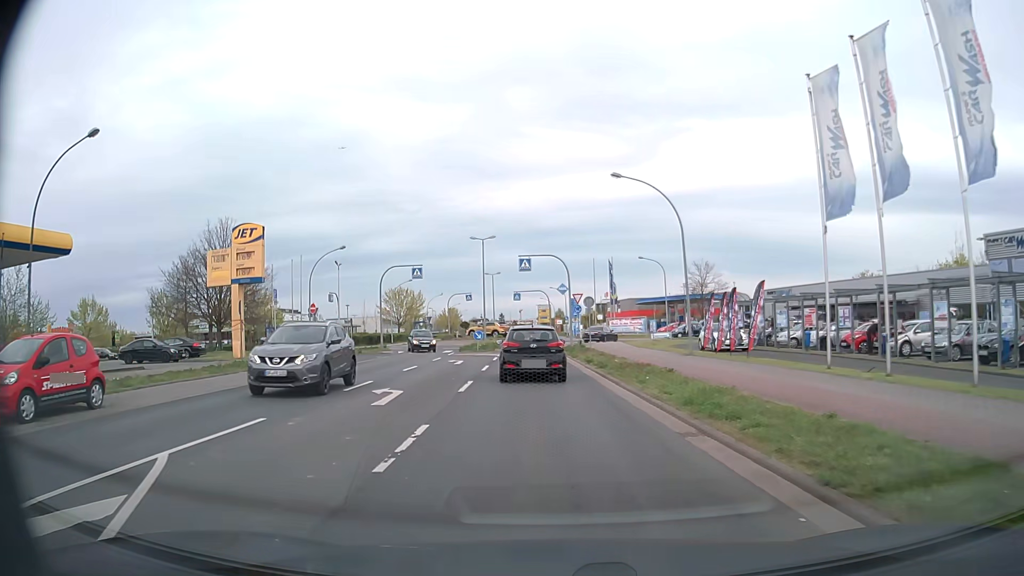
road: tertiary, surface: asphalt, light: Day
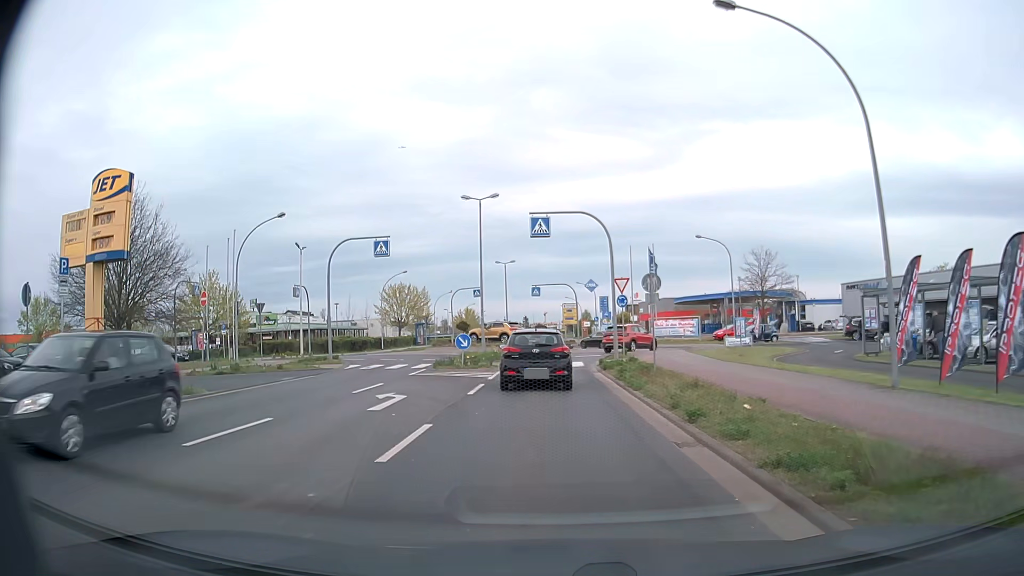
(-0.3, +15.9) m; -2°
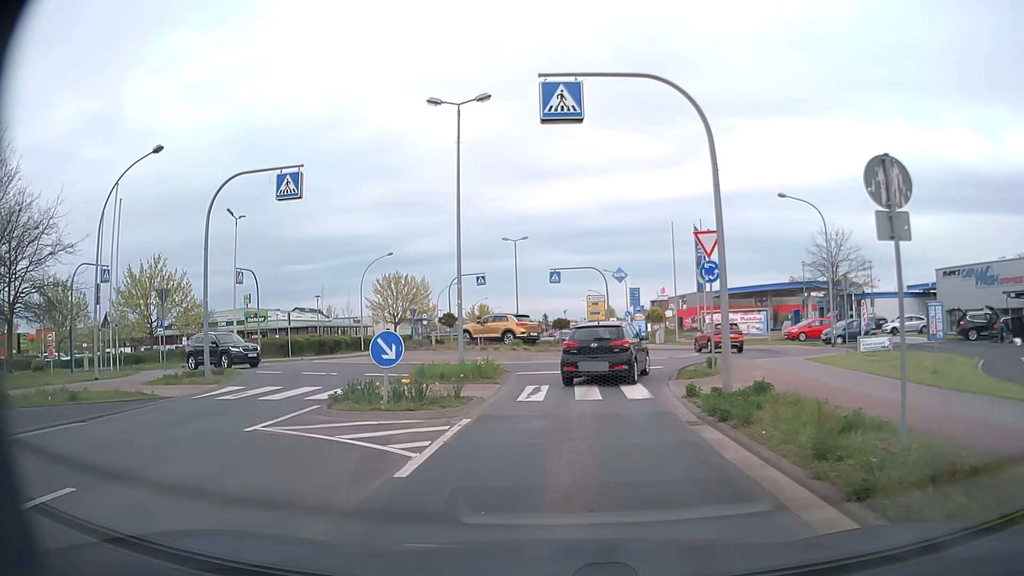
(-0.3, +14.1) m; -2°
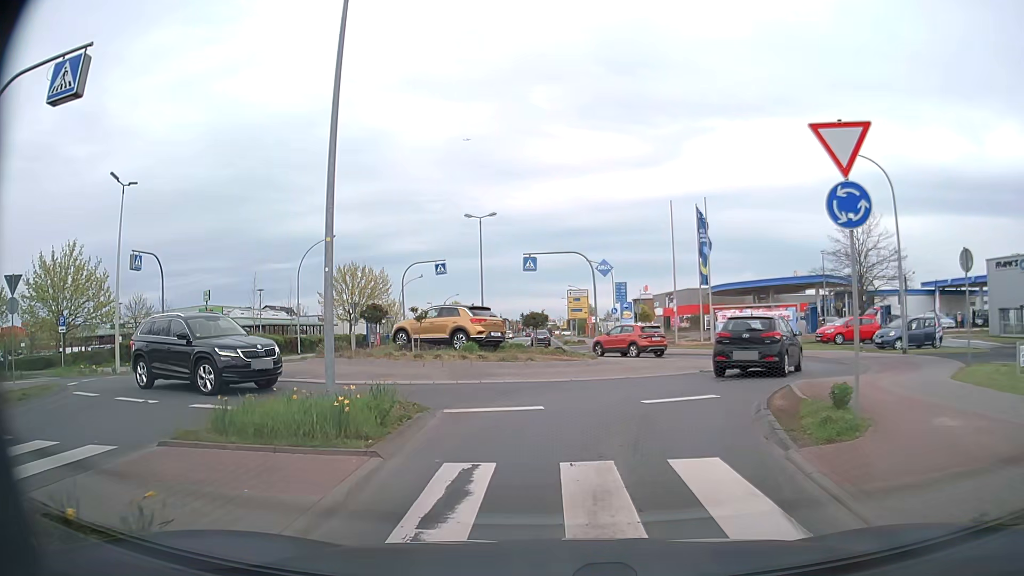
(+0.1, +9.4) m; +1°
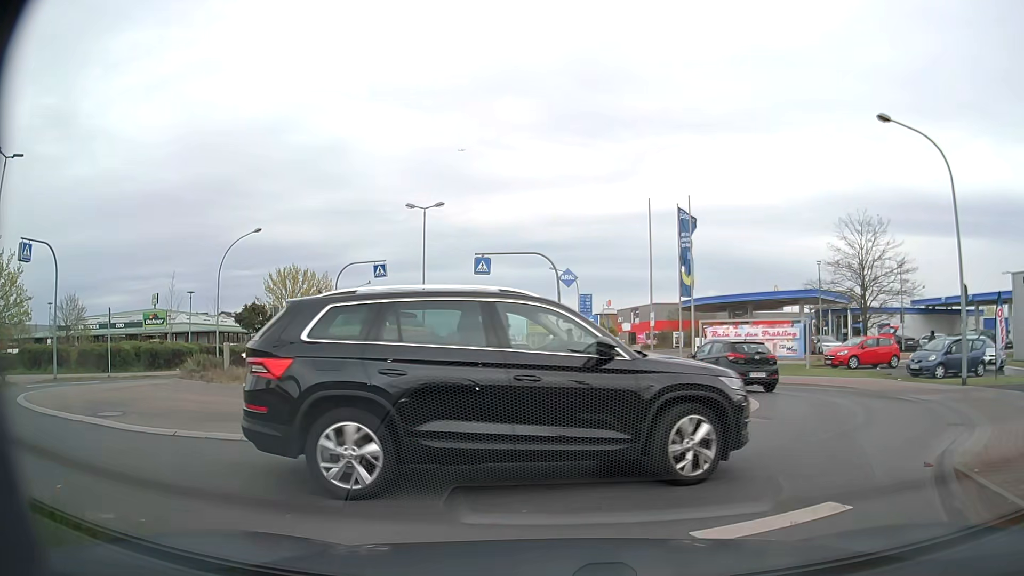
(+0.2, +6.5) m; +4°
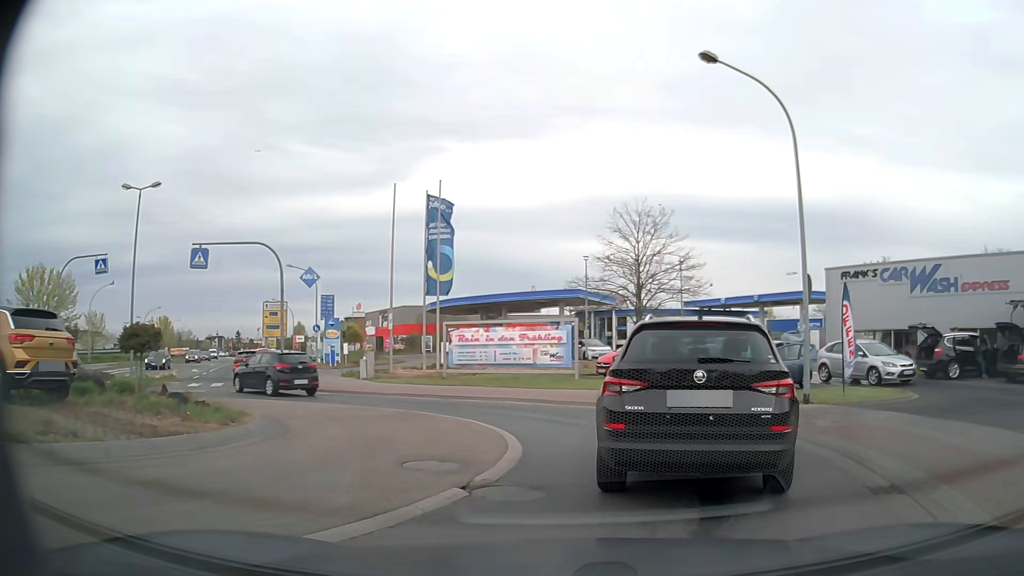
(+0.7, +5.2) m; +19°
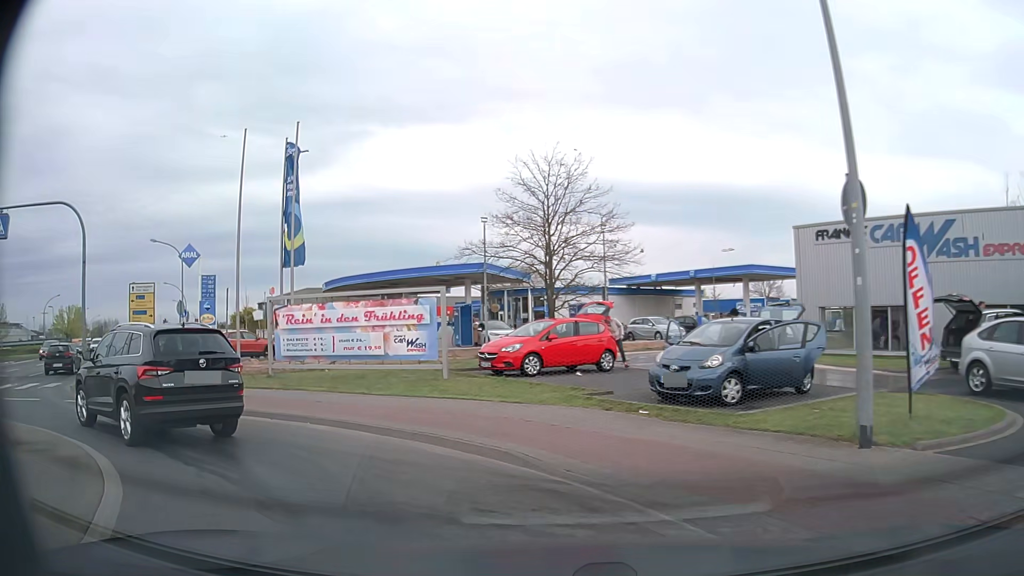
(+1.8, +8.1) m; +10°
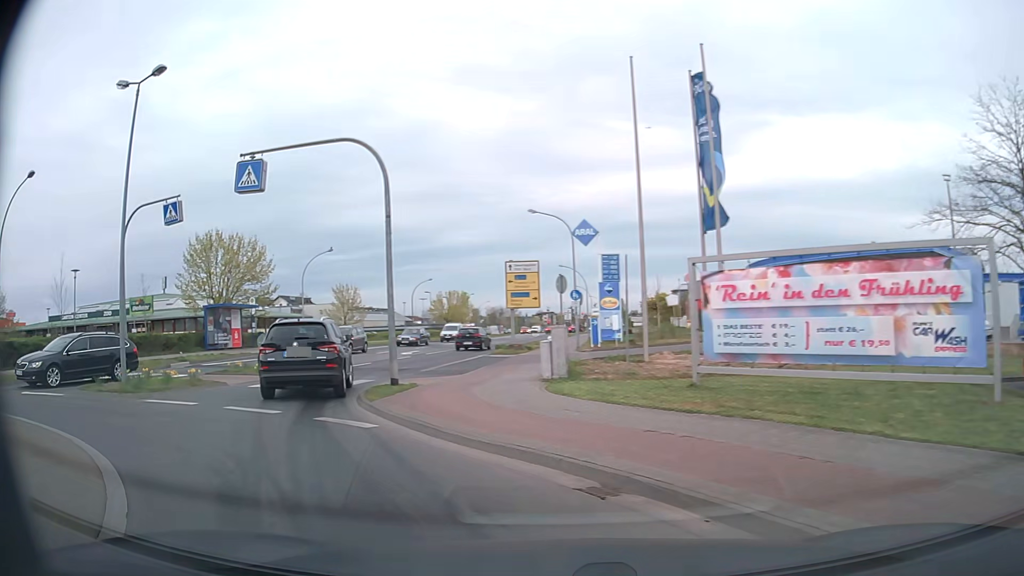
(-2.1, +7.1) m; -35°
